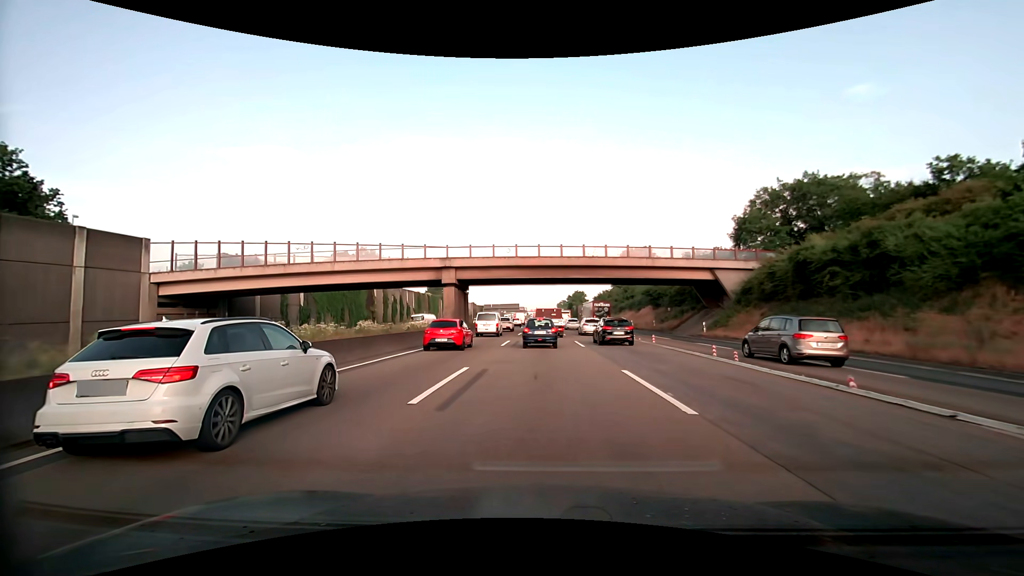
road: motorway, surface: asphalt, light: Day
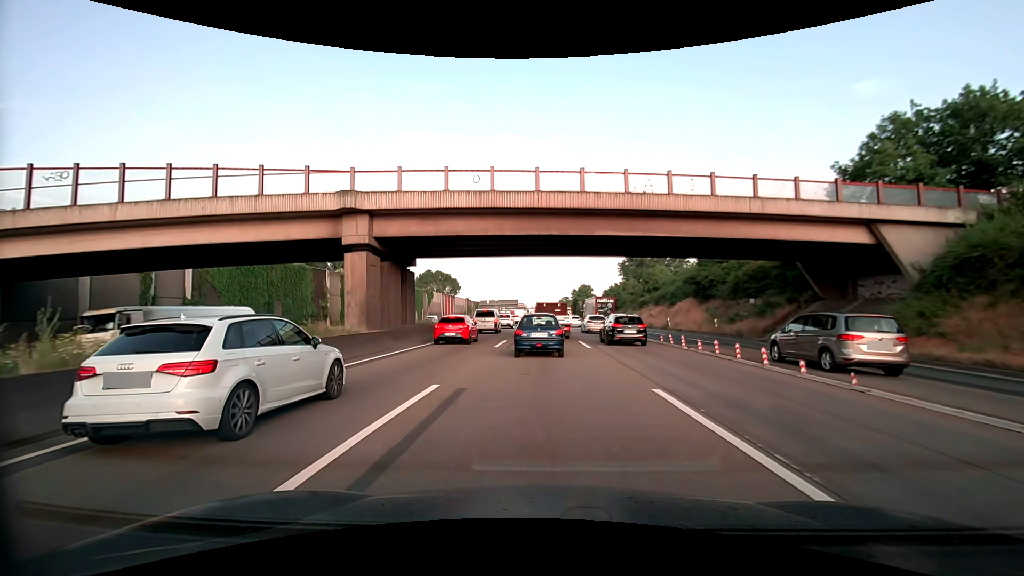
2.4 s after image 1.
(0.0, +21.9) m; 0°
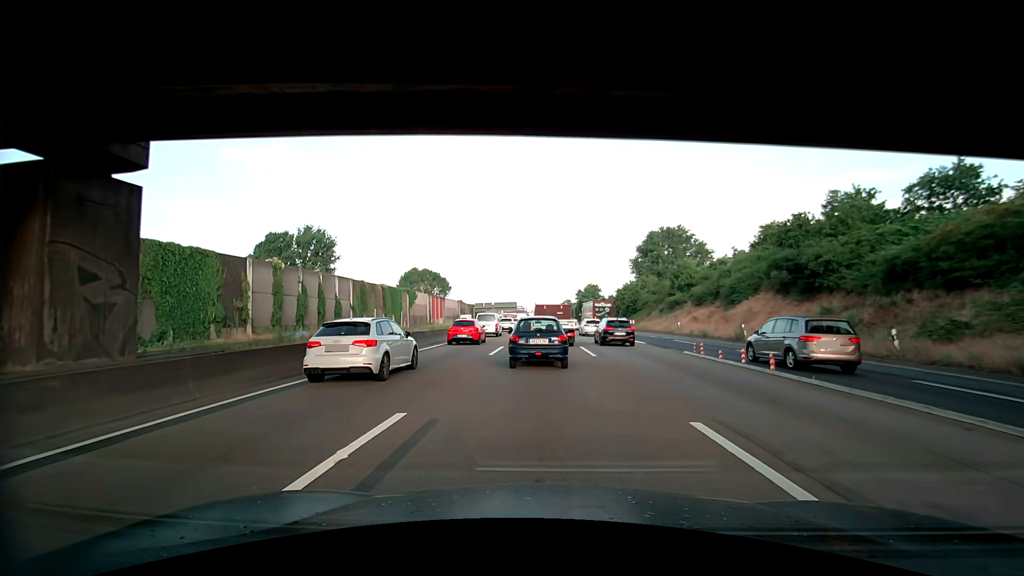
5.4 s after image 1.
(0.0, +20.4) m; 0°
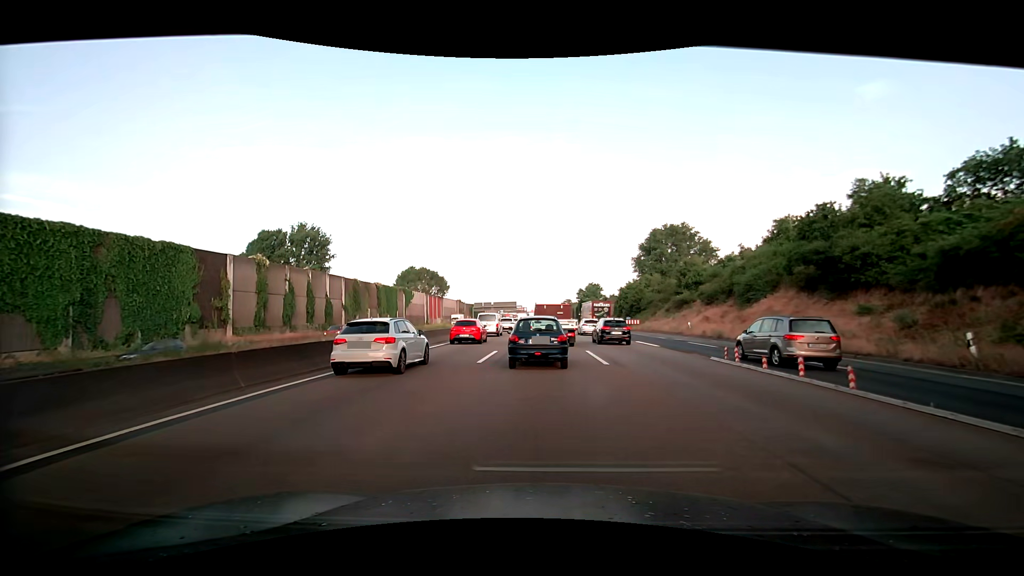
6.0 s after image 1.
(0.0, +3.5) m; +2°
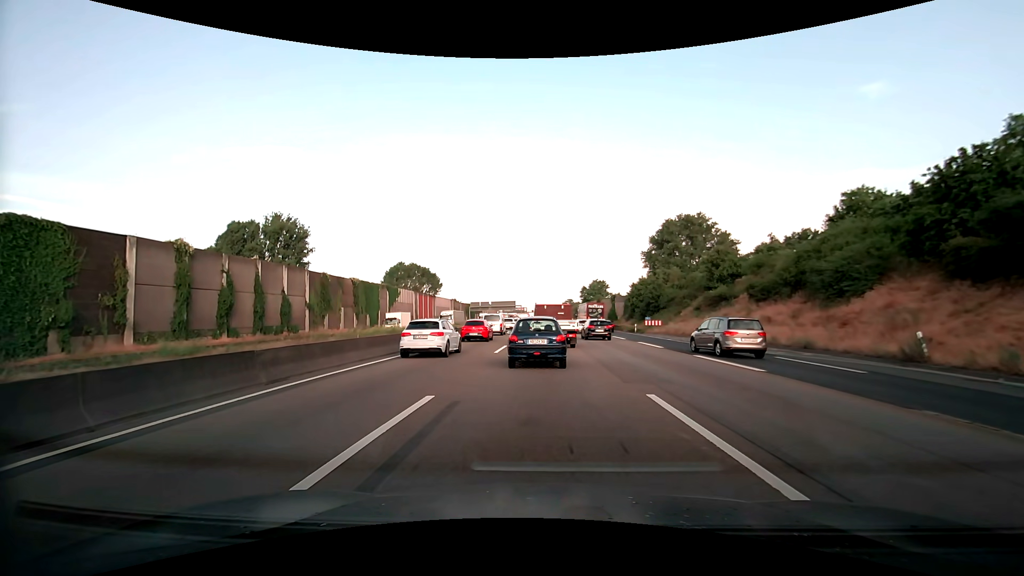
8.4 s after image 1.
(-0.3, +12.7) m; -2°
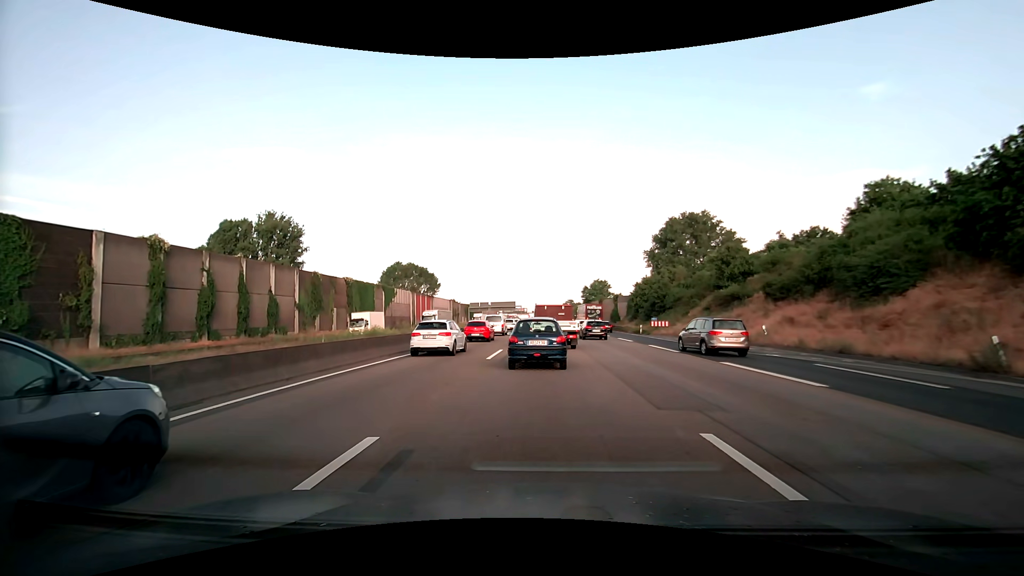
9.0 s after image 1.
(0.0, +3.1) m; 0°
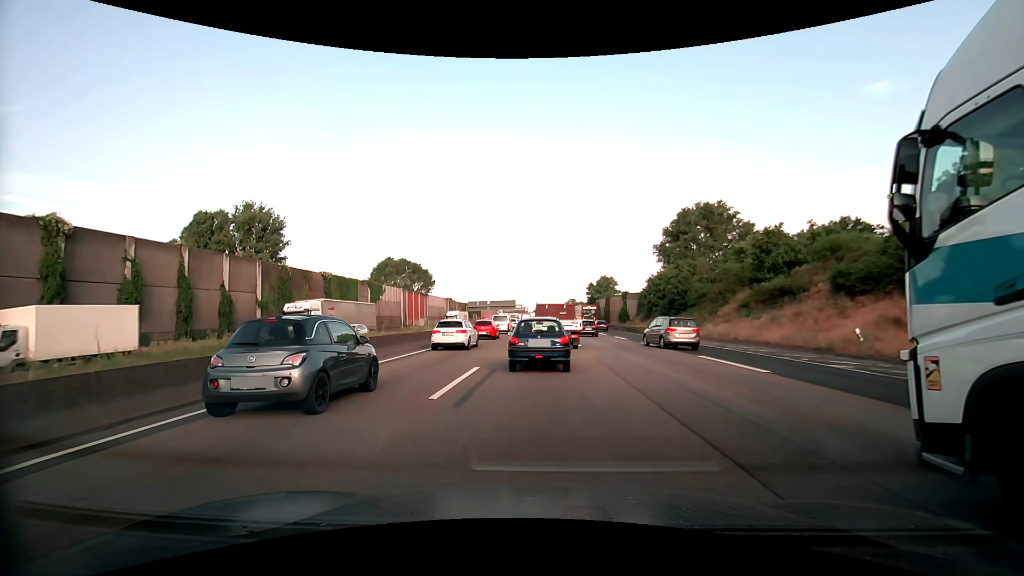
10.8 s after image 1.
(0.0, +9.2) m; -1°
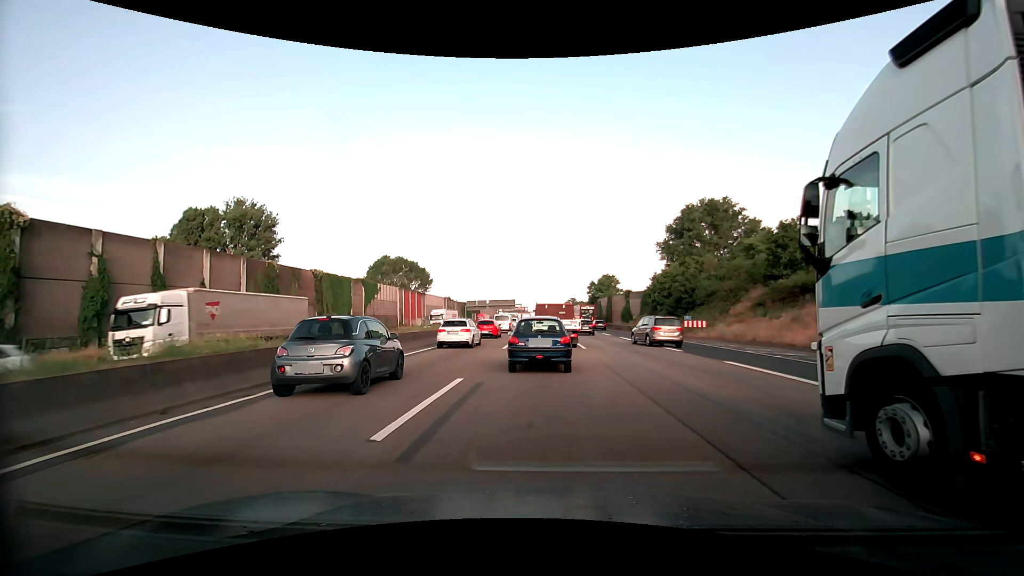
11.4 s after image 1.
(0.0, +3.0) m; 0°
(0, +10) (0, +20) (0, +30) (0, +40) (0, +50) (+1, +60) (+1, +70) (+1, +80) (+1, +90) (+1, +100) m
